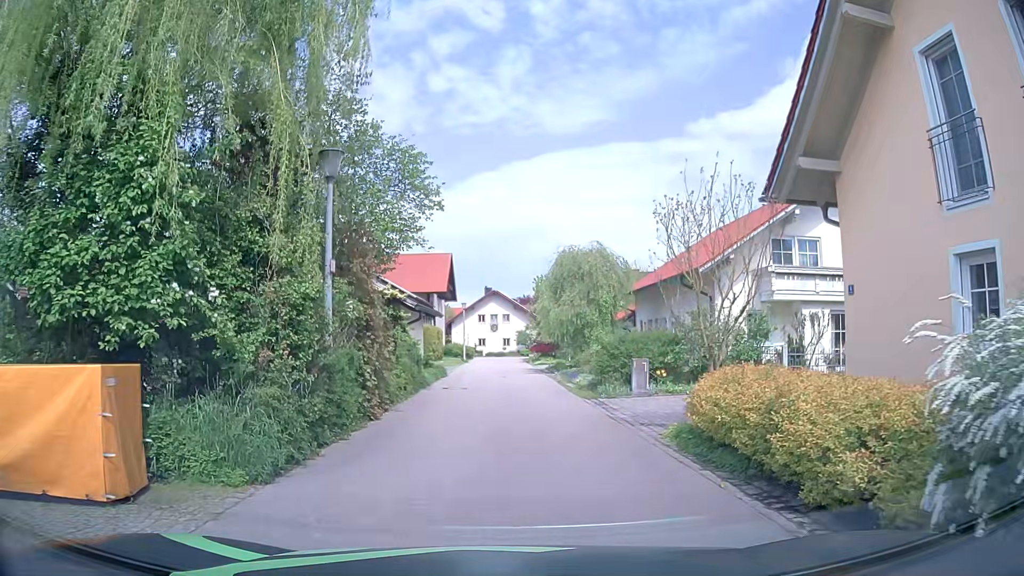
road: residential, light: Day
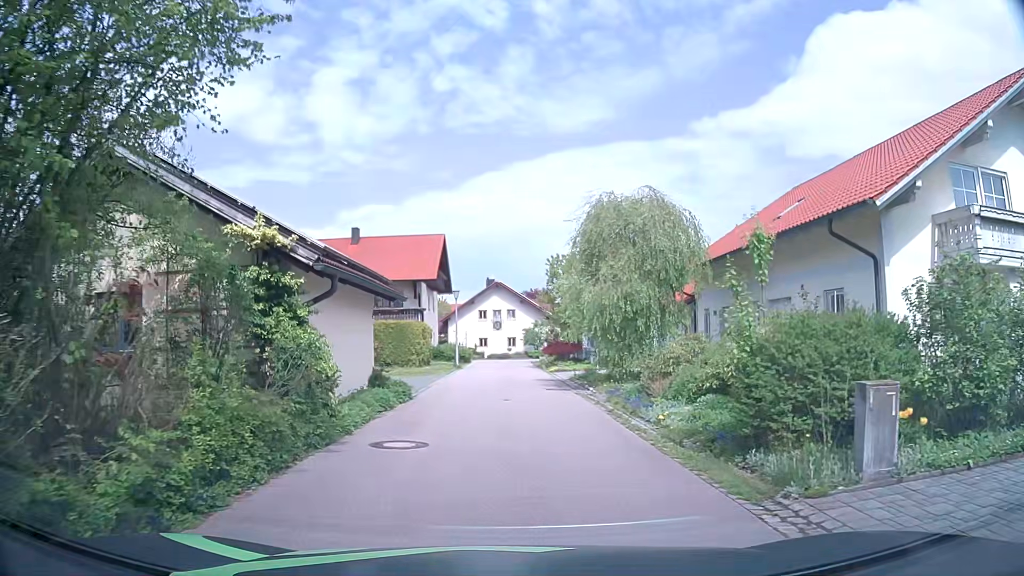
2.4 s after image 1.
(-0.2, +11.6) m; +1°
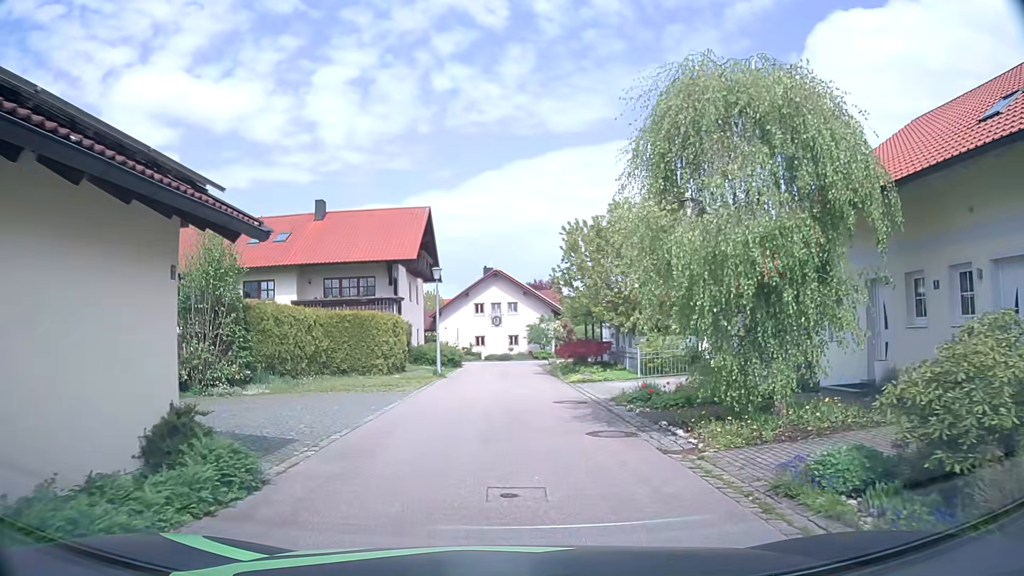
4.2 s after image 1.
(-0.4, +10.4) m; -3°
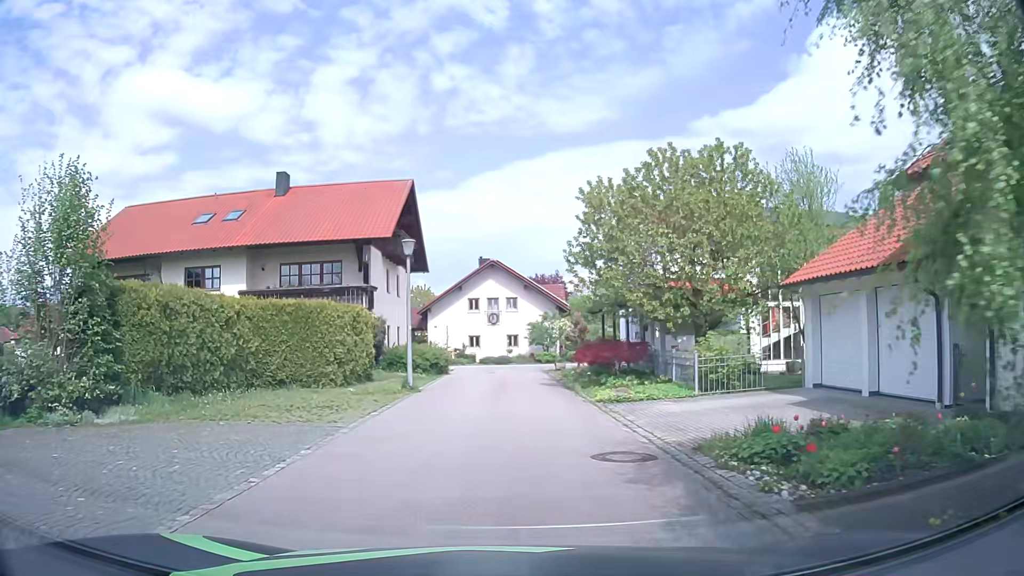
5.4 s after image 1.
(+0.1, +7.3) m; +1°
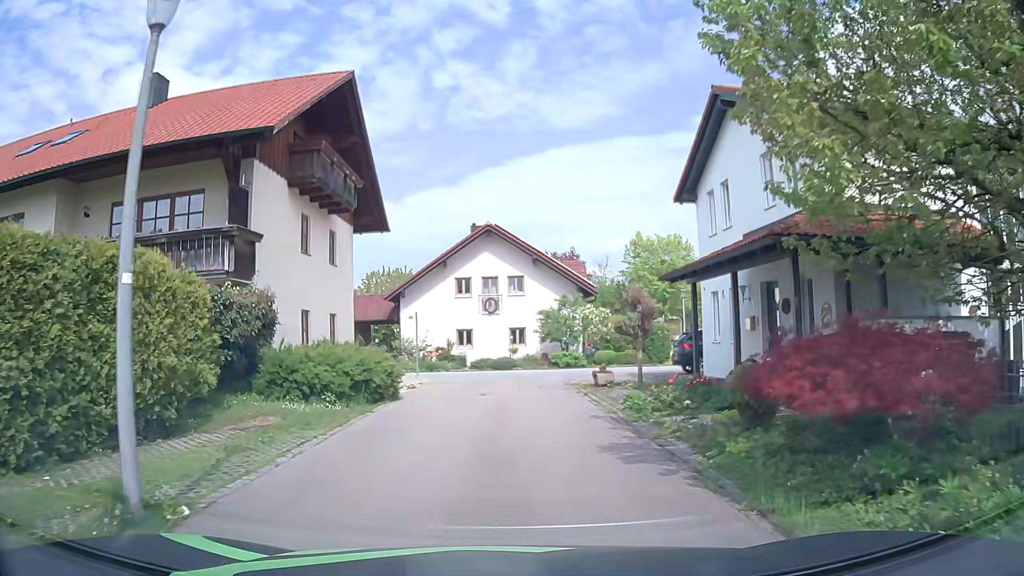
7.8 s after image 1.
(0.0, +14.4) m; 0°
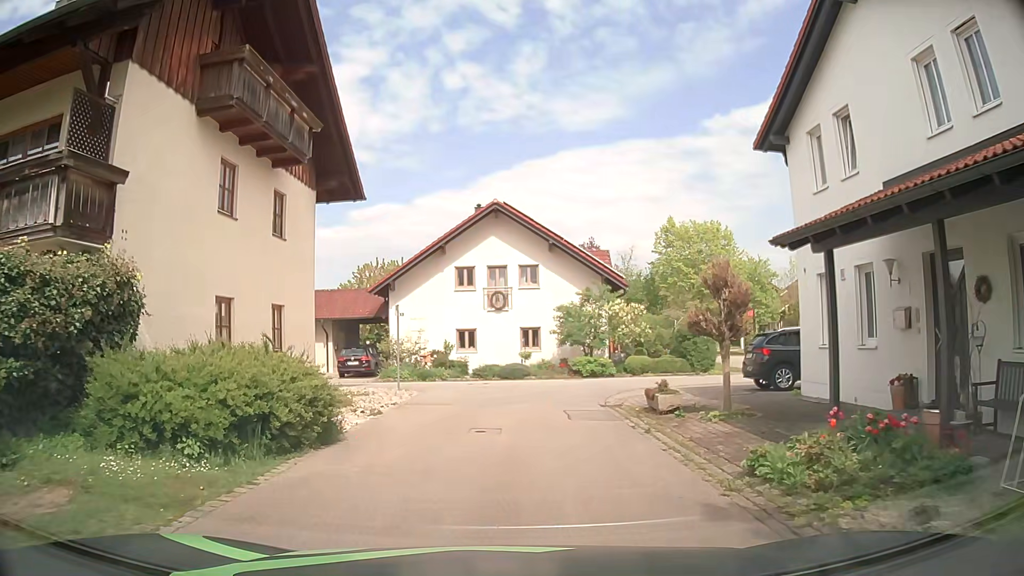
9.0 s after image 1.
(-0.1, +6.5) m; -1°
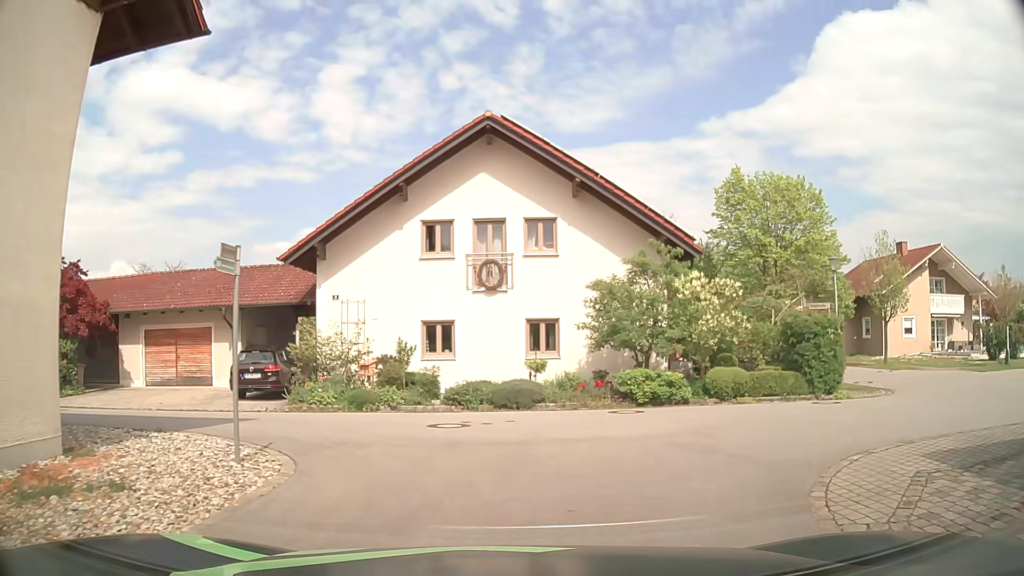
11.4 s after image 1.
(-0.1, +11.9) m; +1°
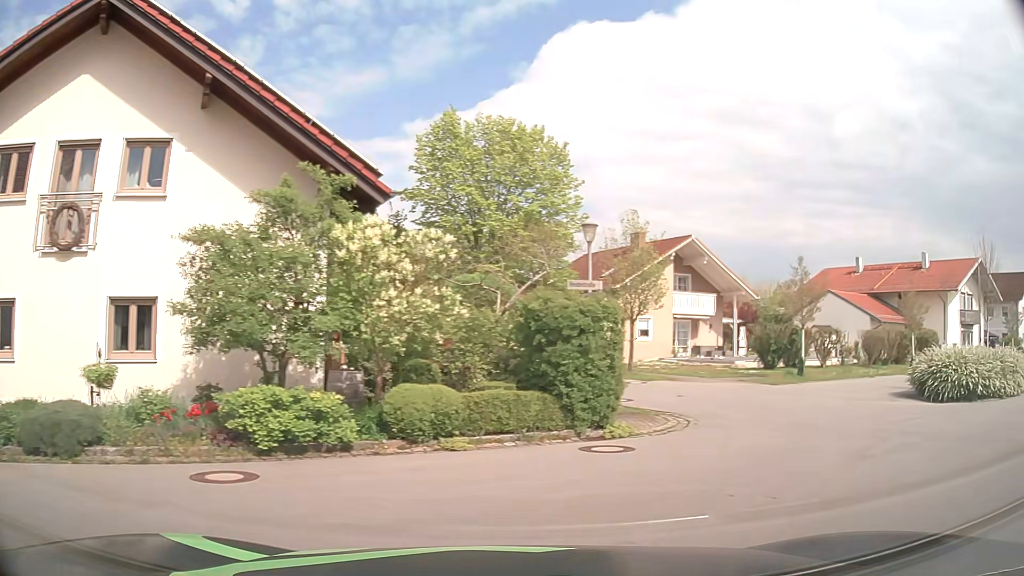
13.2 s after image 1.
(+1.2, +7.2) m; +27°
